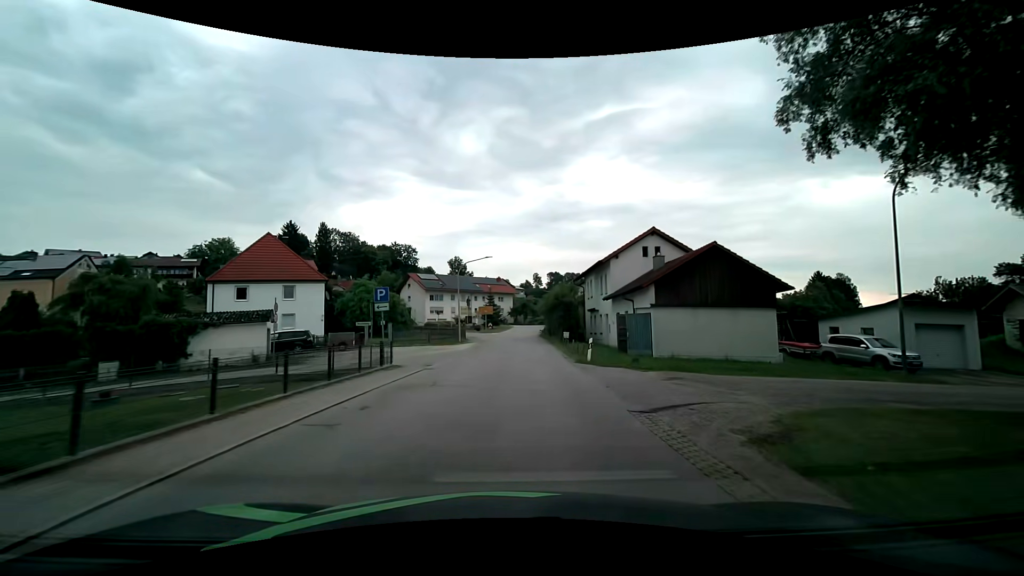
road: tertiary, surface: asphalt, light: Day
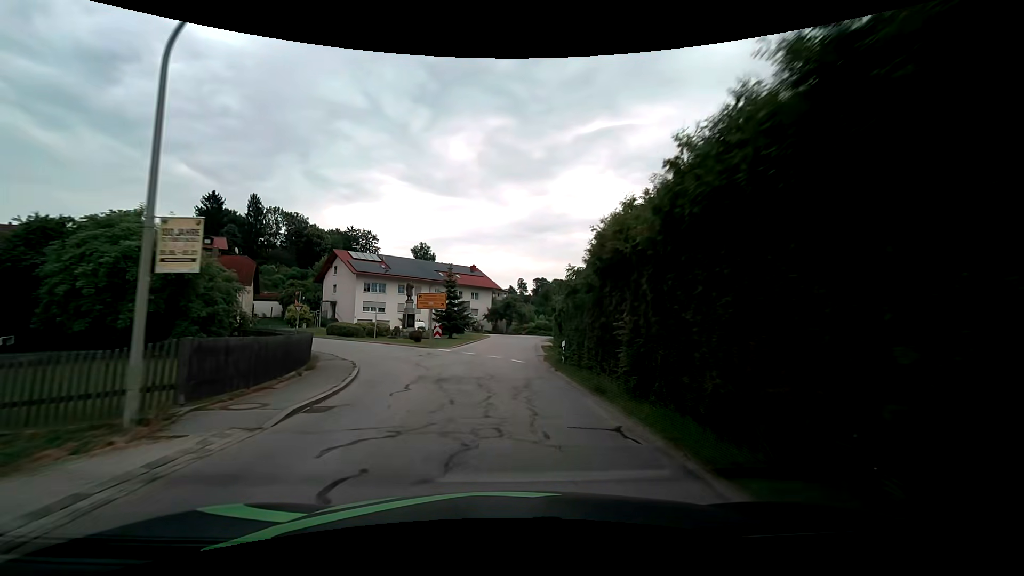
(+1.2, +35.2) m; +2°
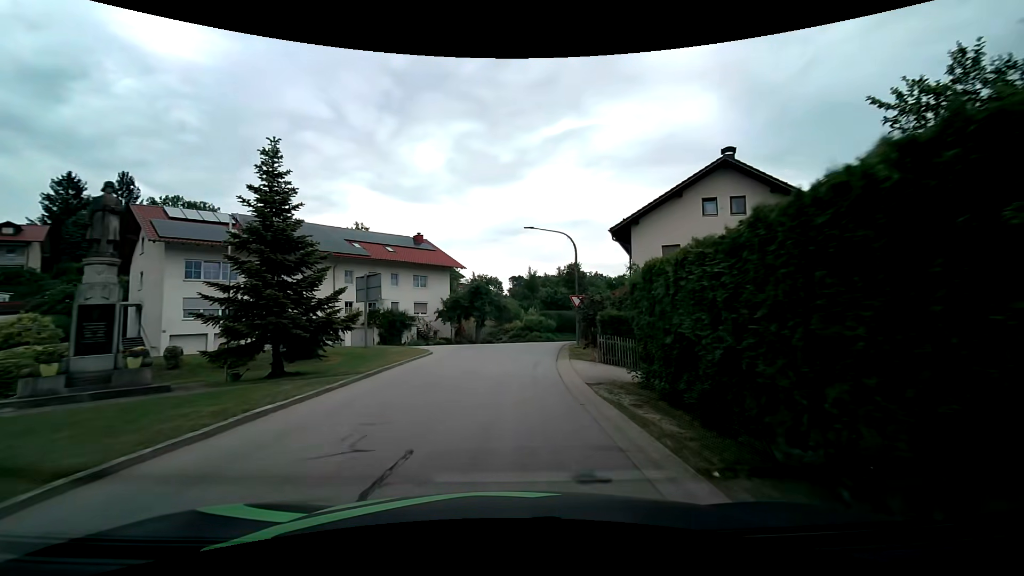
(+0.5, +32.0) m; +3°
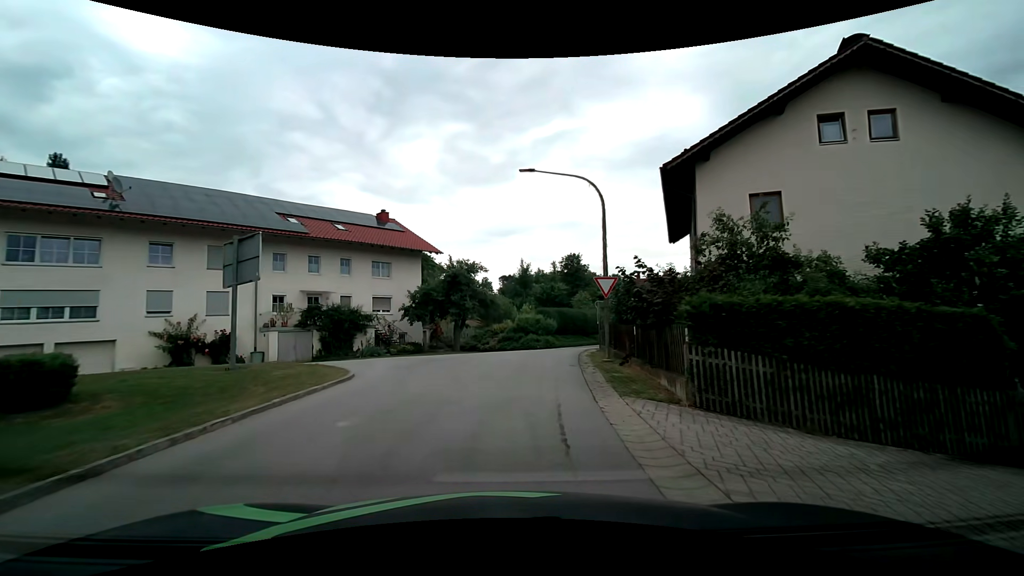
(0.0, +10.8) m; +1°
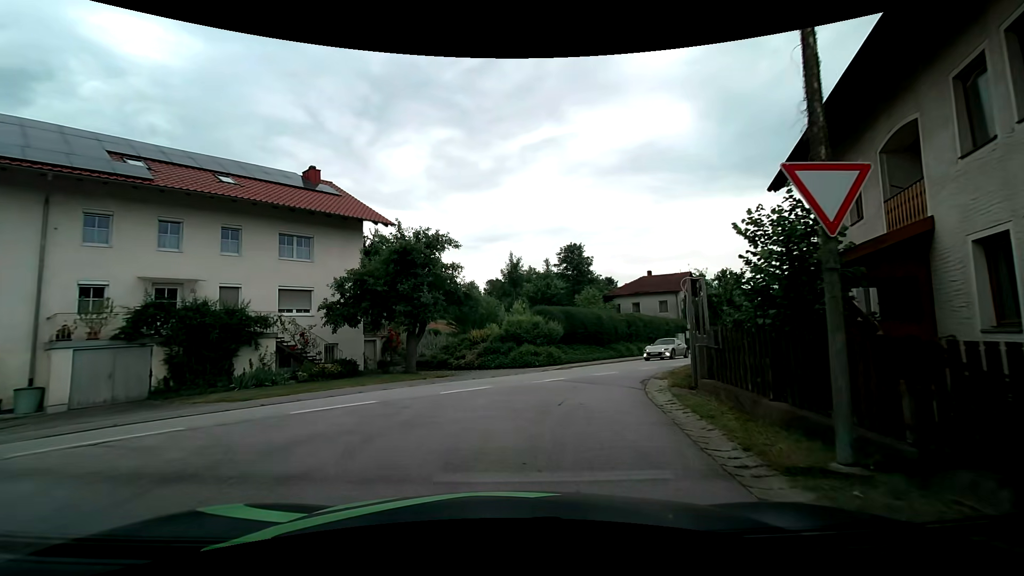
(+0.1, +12.3) m; 0°
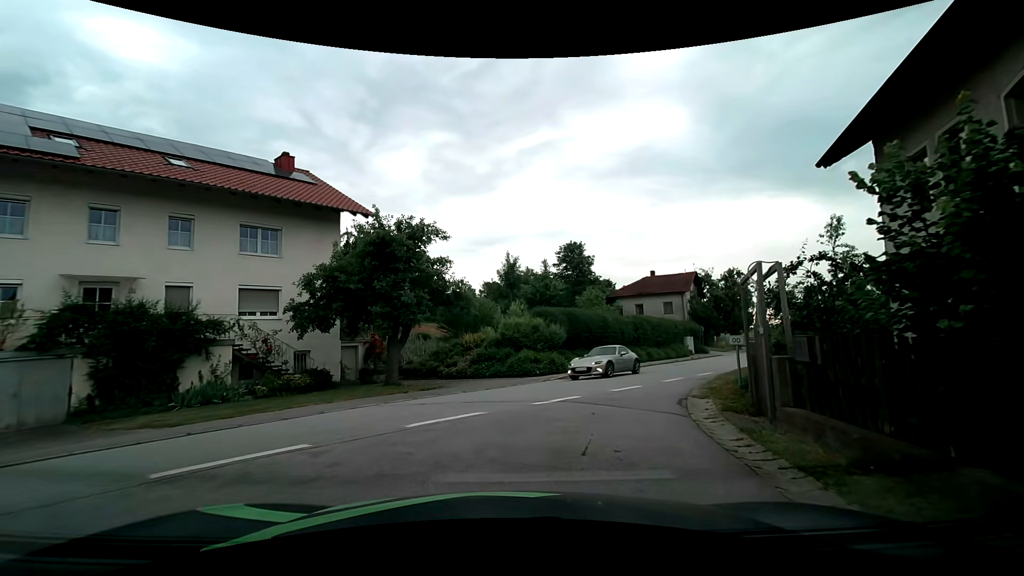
(0.0, +3.0) m; +2°
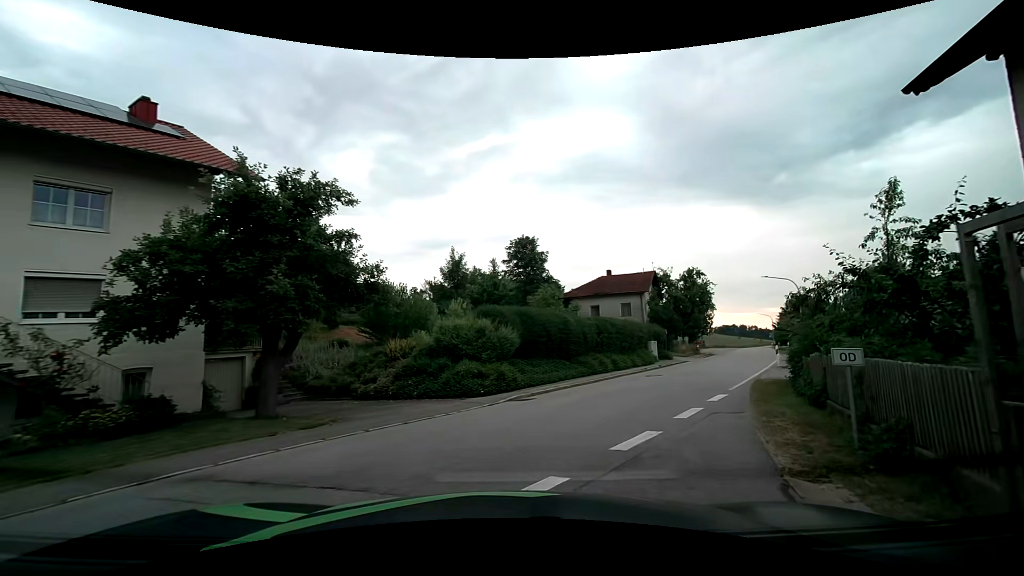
(+0.2, +5.7) m; +5°
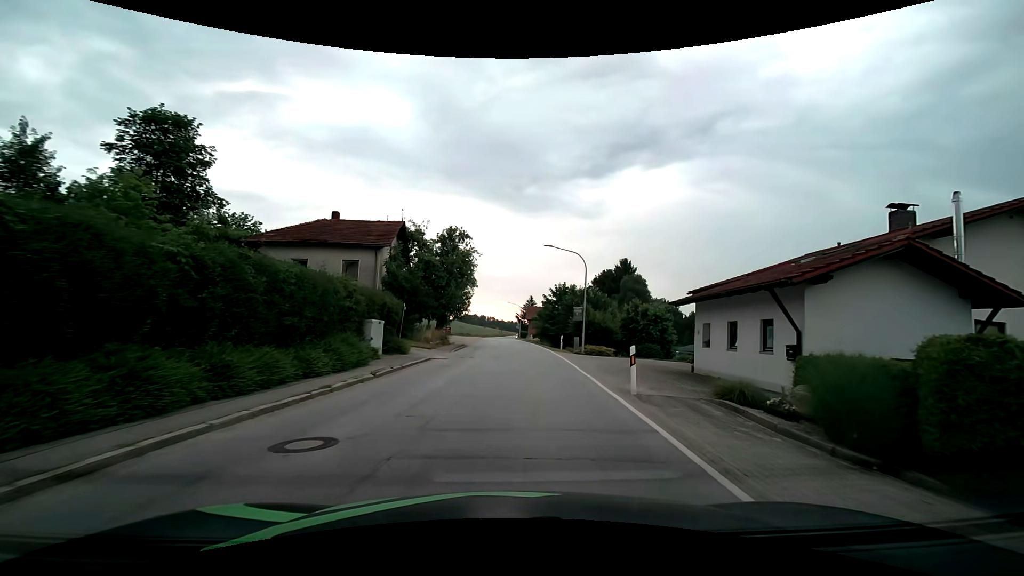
(+5.3, +18.0) m; +28°
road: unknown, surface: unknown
